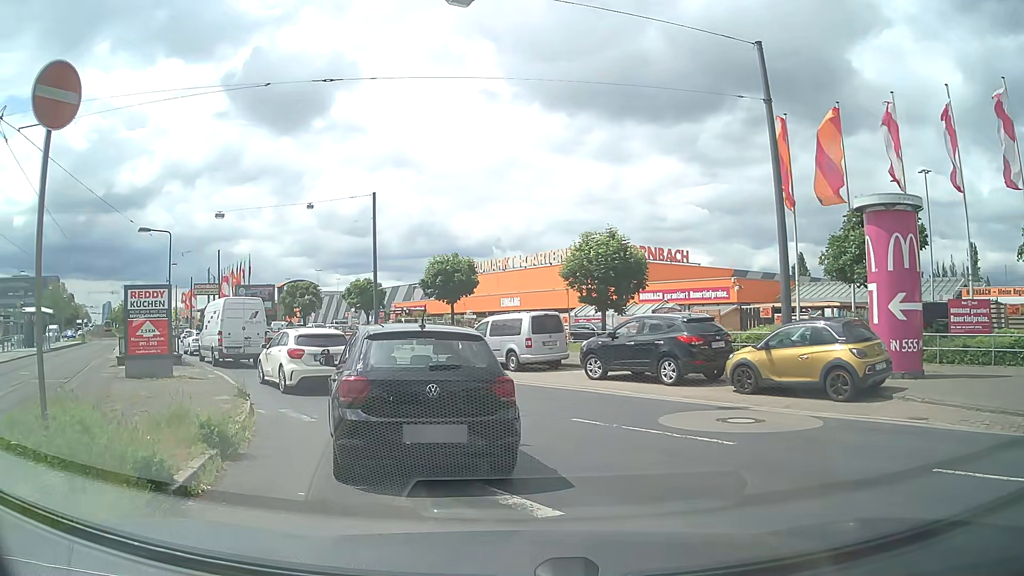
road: secondary_link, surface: asphalt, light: Day
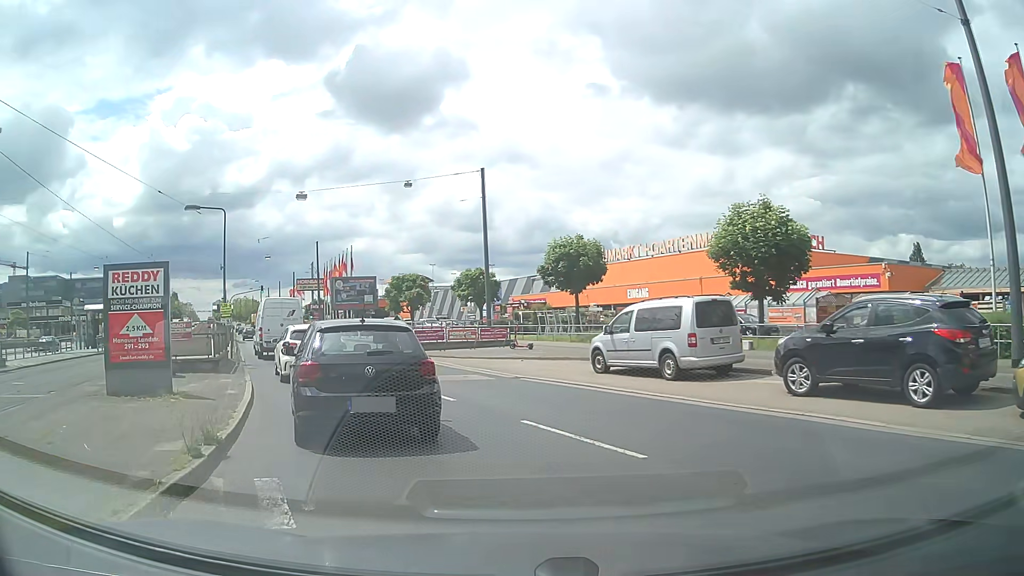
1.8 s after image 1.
(-0.5, +6.4) m; -9°
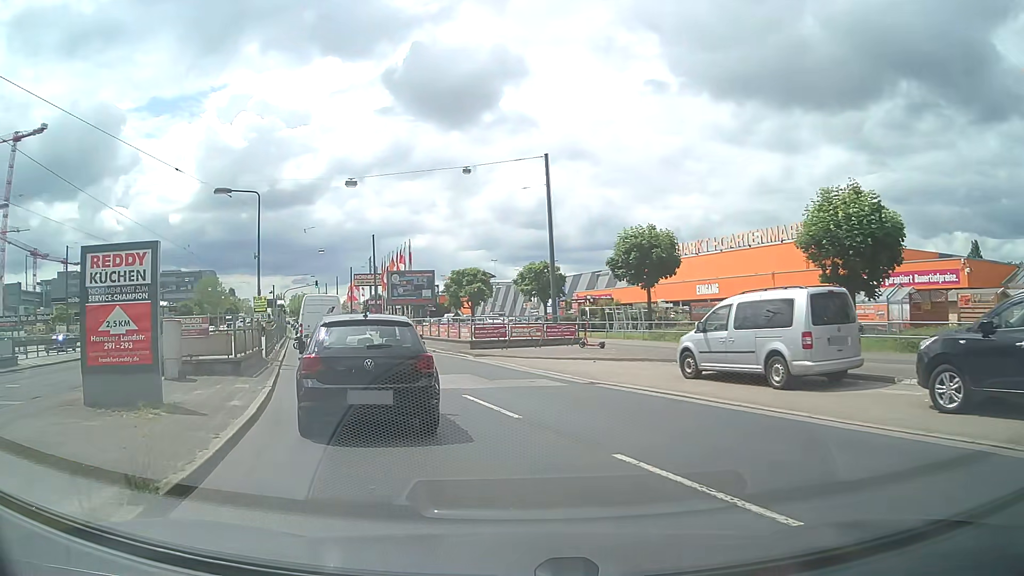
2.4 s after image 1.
(-0.2, +2.8) m; -7°
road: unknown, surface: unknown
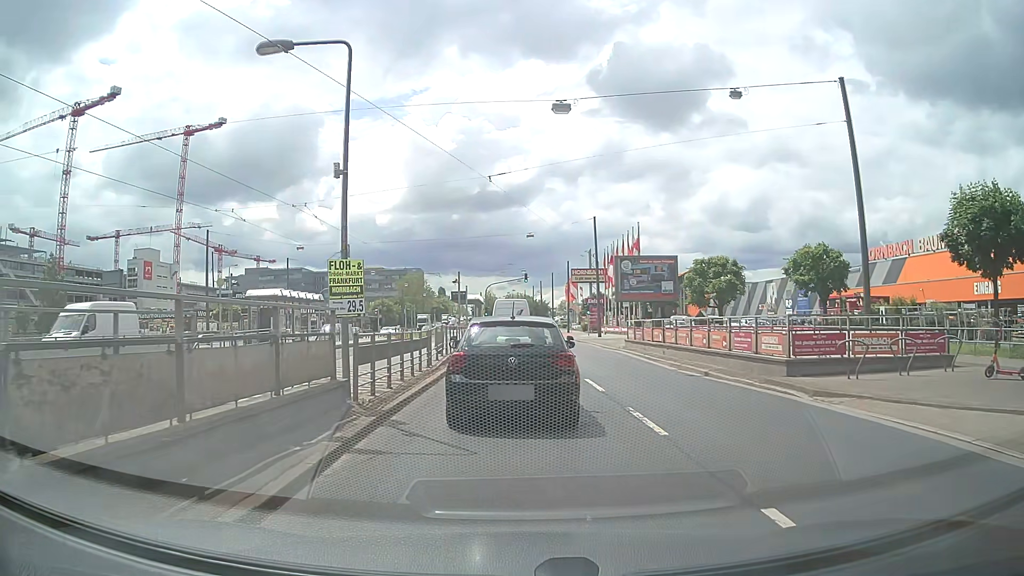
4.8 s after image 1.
(-2.4, +13.4) m; -17°
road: primary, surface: asphalt
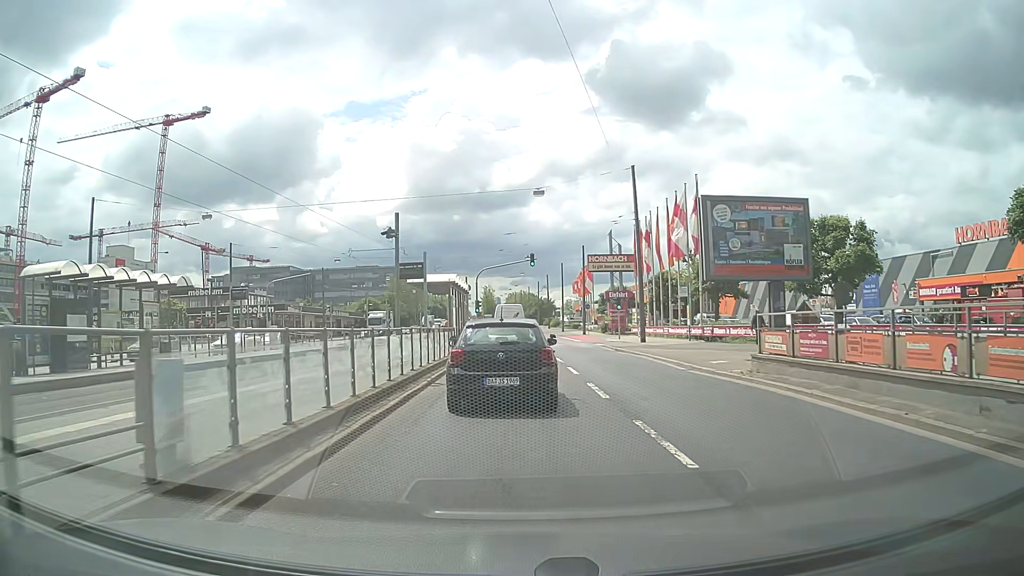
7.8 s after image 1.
(-0.1, +19.8) m; -1°
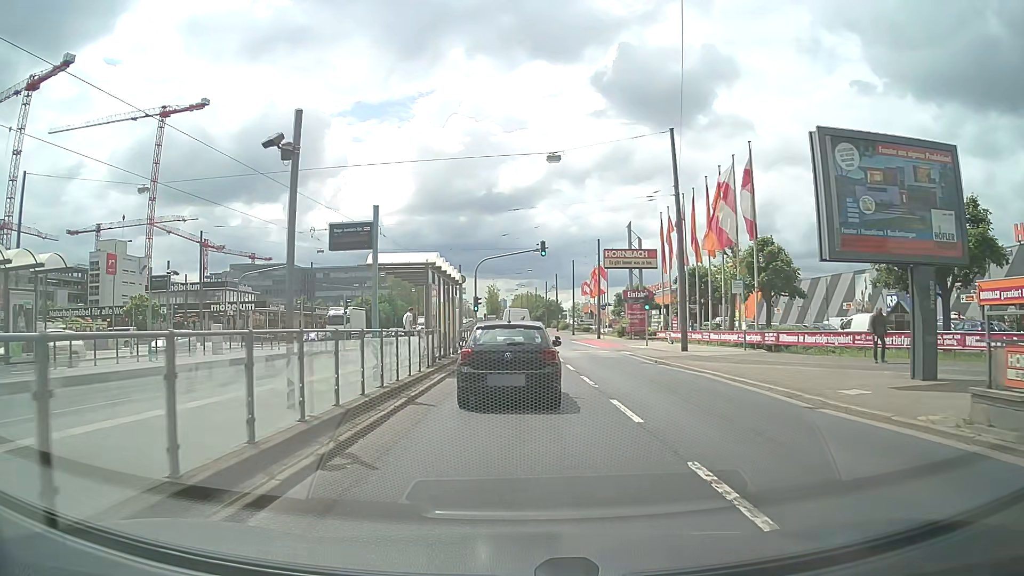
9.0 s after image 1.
(0.0, +8.9) m; 0°
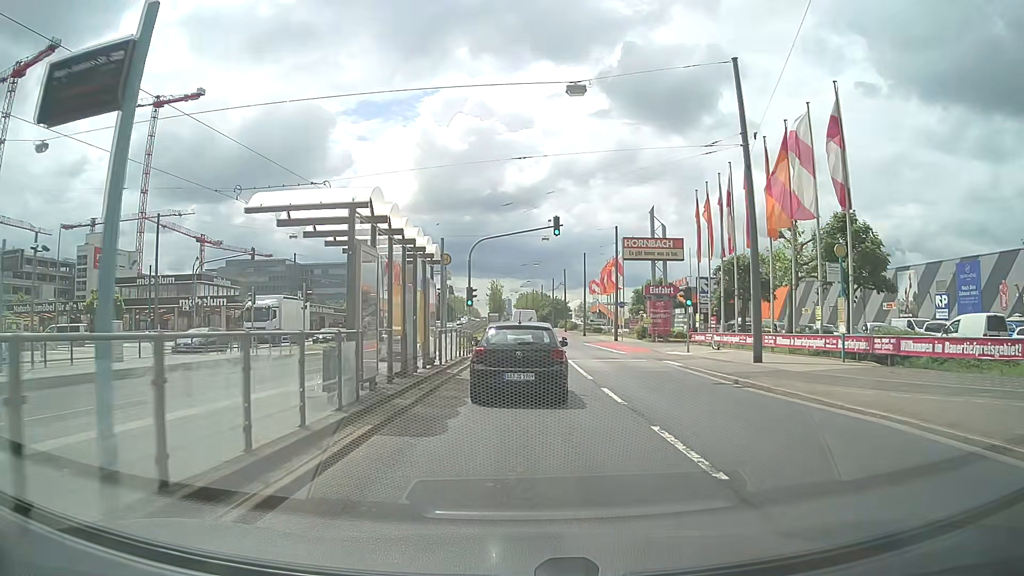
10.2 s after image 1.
(-0.1, +9.5) m; -1°
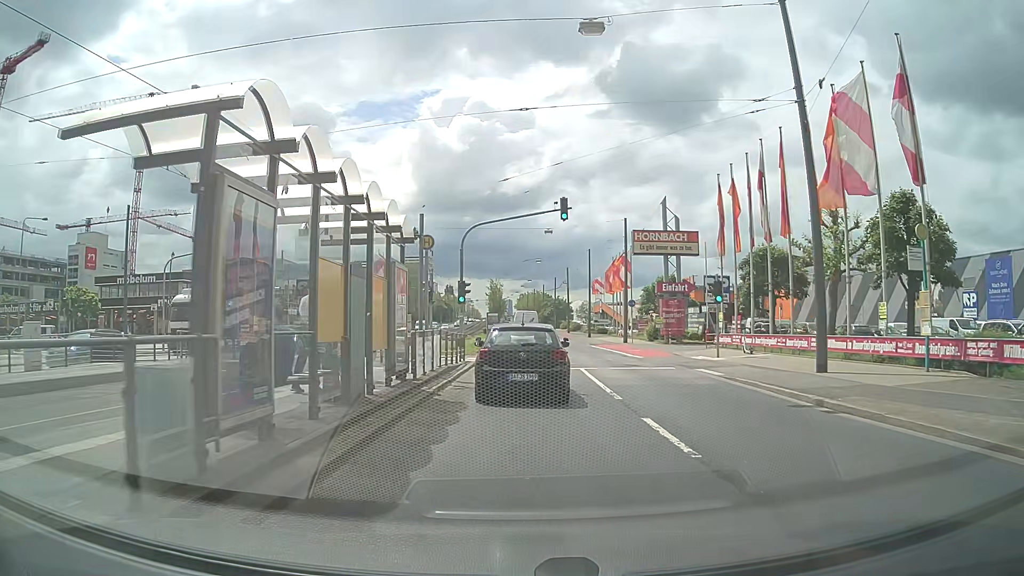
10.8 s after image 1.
(0.0, +5.0) m; 0°
(0, +10) (0, +20) (0, +30) (0, +40) (0, +50) (0, +60) (0, +70) (0, +80) (0, +90) (0, +100) m
